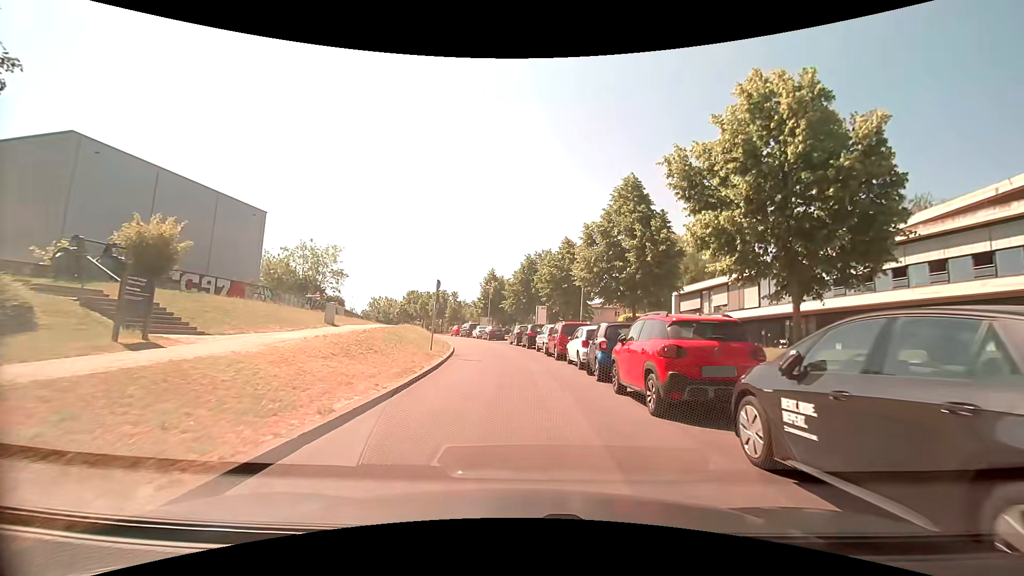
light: Day
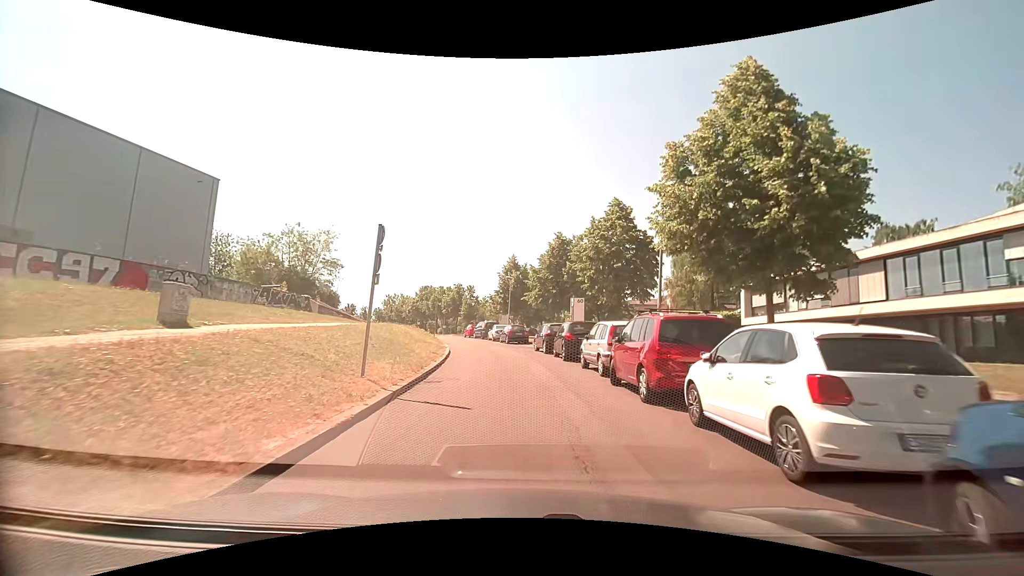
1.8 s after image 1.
(-0.2, +12.2) m; -3°
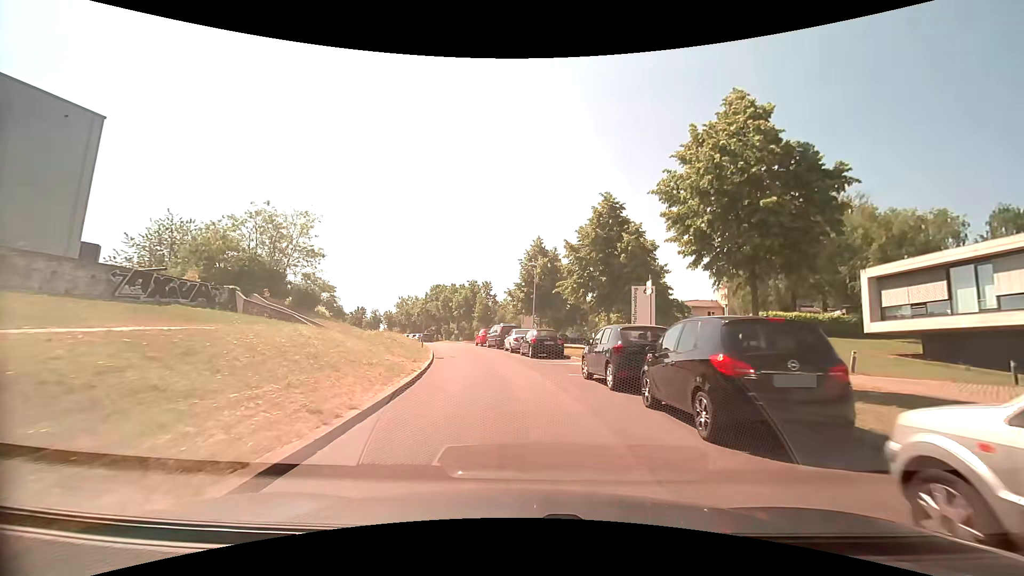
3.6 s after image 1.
(-0.3, +13.4) m; -4°
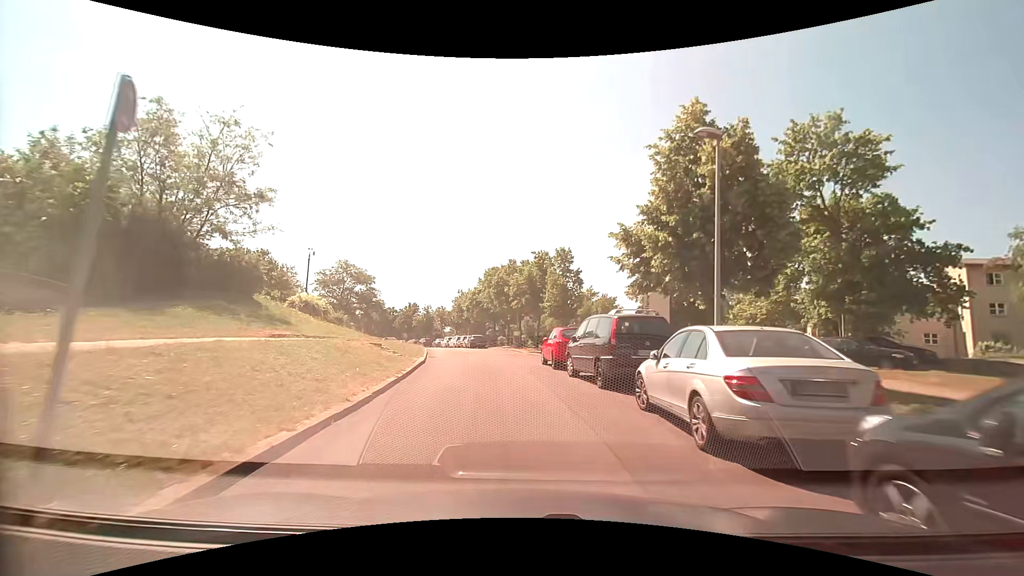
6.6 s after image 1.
(-1.4, +24.2) m; -8°
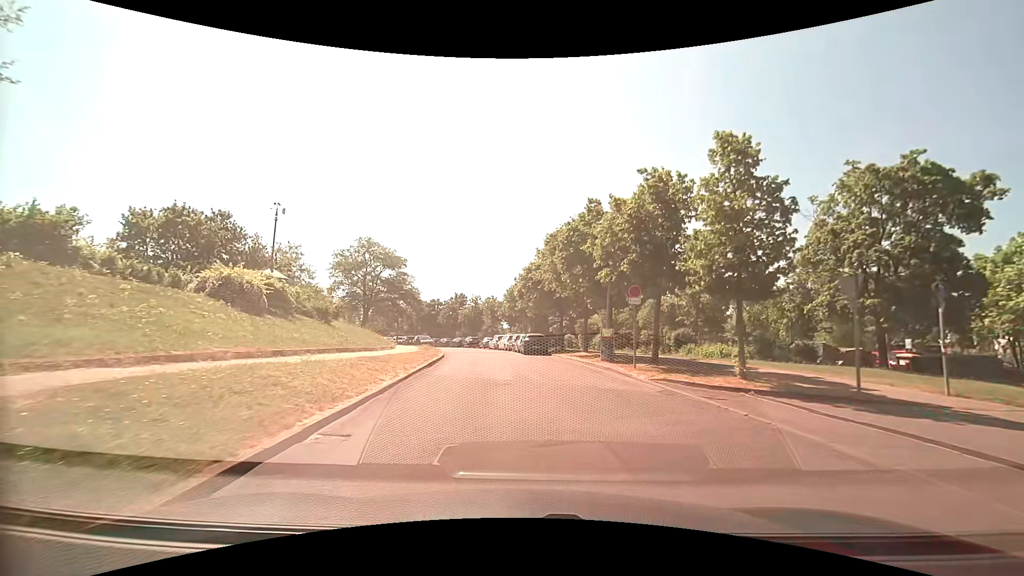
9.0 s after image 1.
(-1.3, +19.5) m; -7°
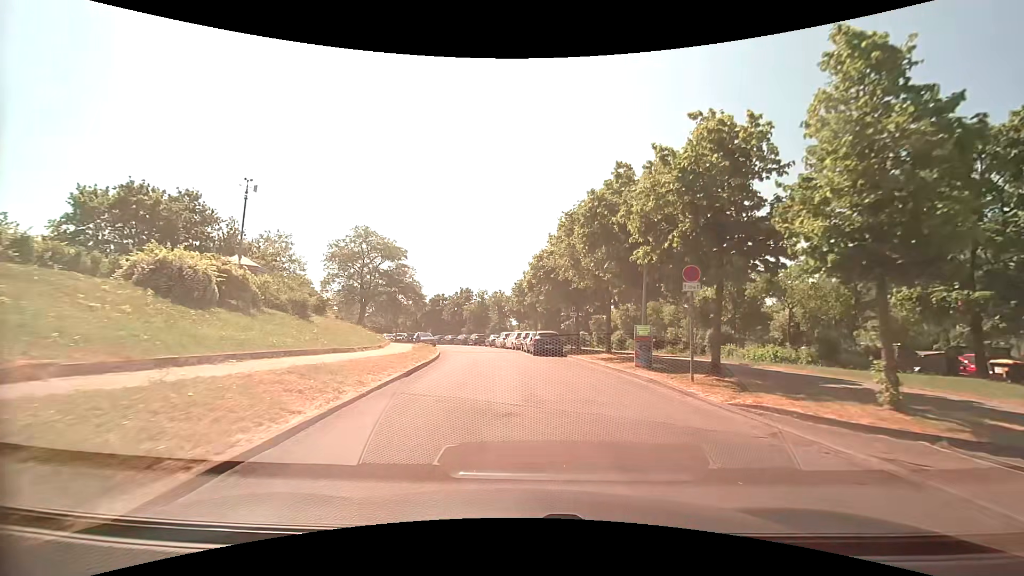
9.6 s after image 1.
(-0.1, +4.9) m; -1°
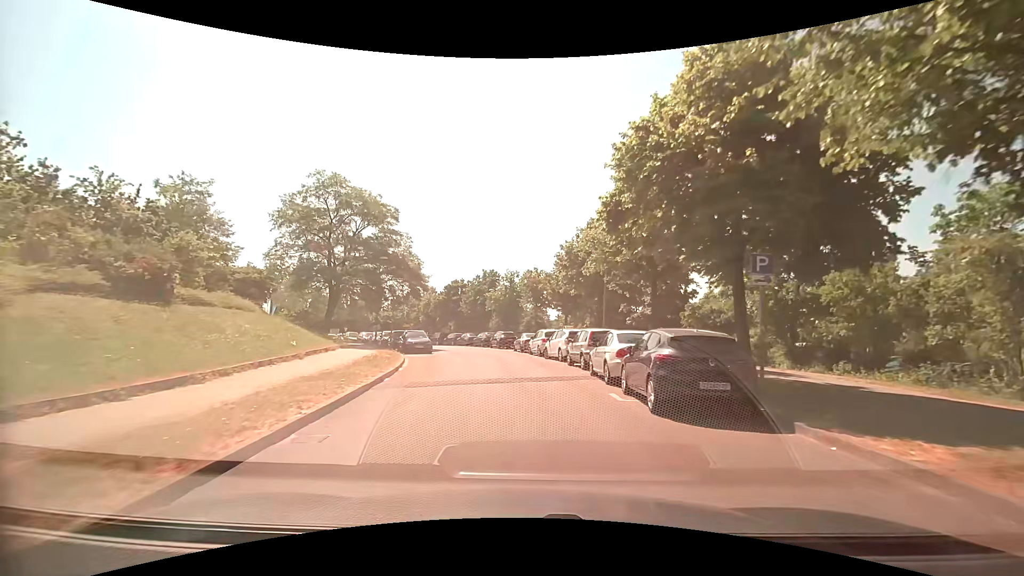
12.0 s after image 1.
(-0.8, +20.2) m; -4°
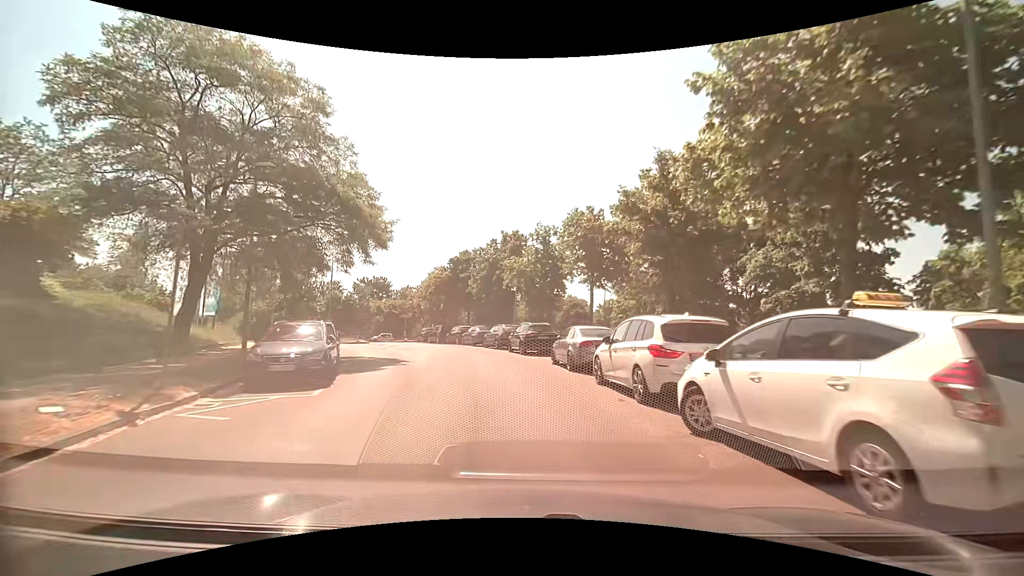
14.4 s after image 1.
(-0.5, +20.2) m; -4°
